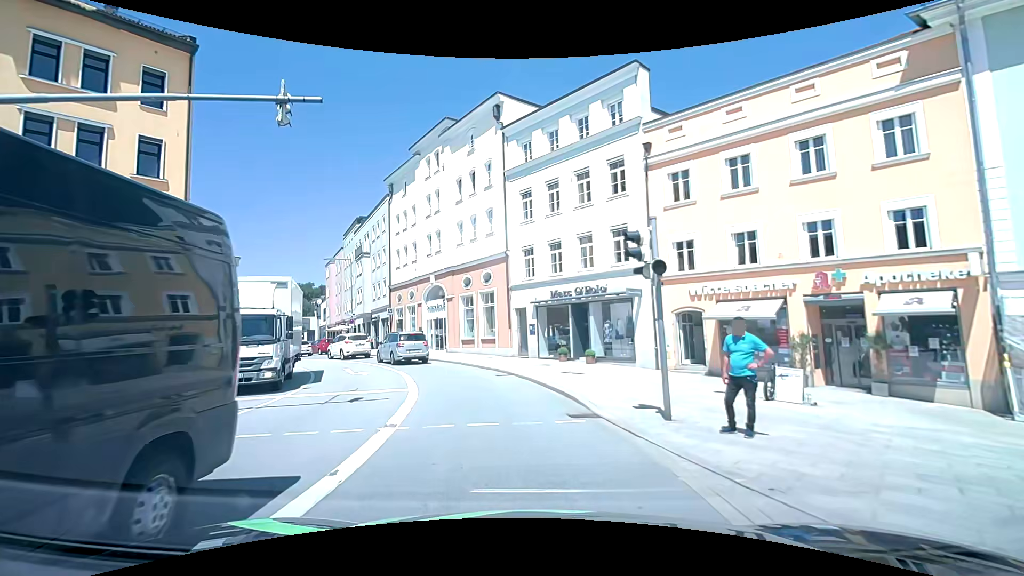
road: primary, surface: asphalt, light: Day
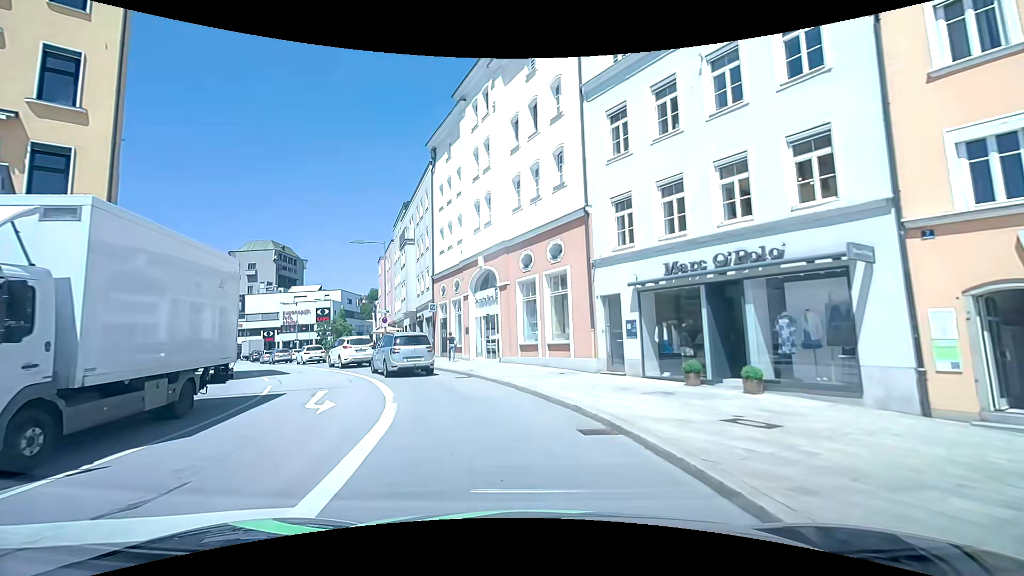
(-0.7, +10.0) m; -8°
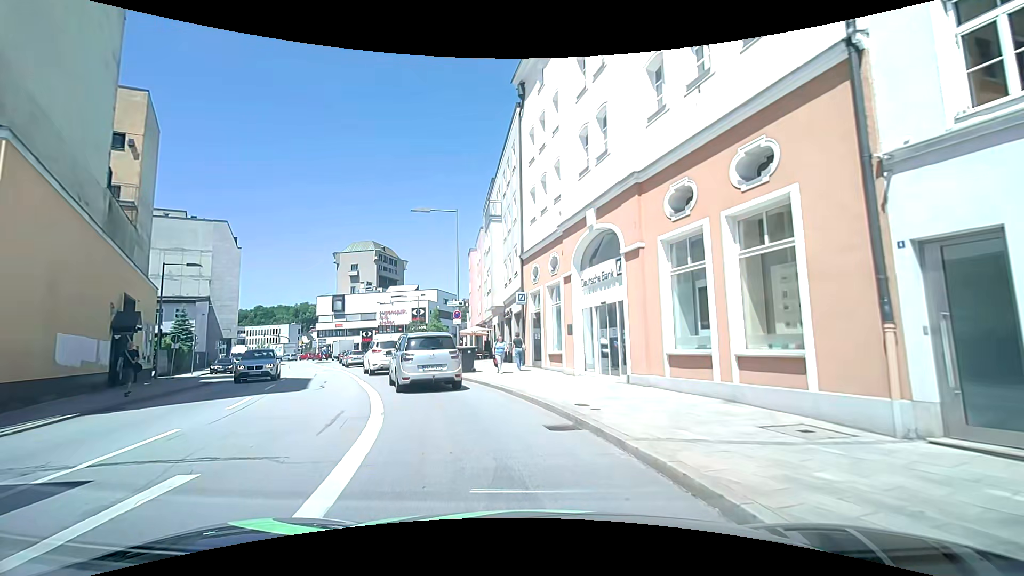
(-0.9, +9.6) m; -12°
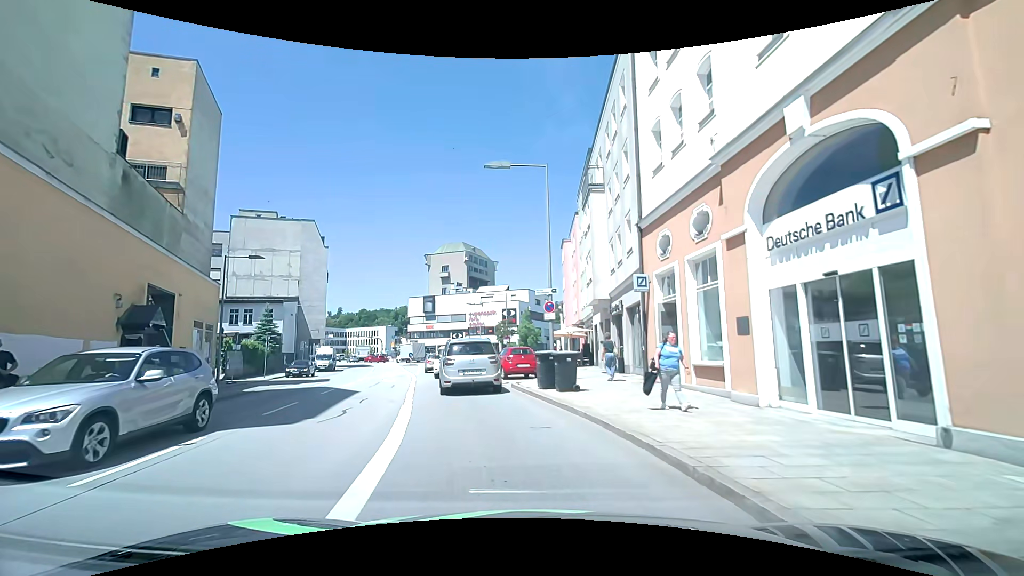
(-0.9, +6.9) m; -14°
